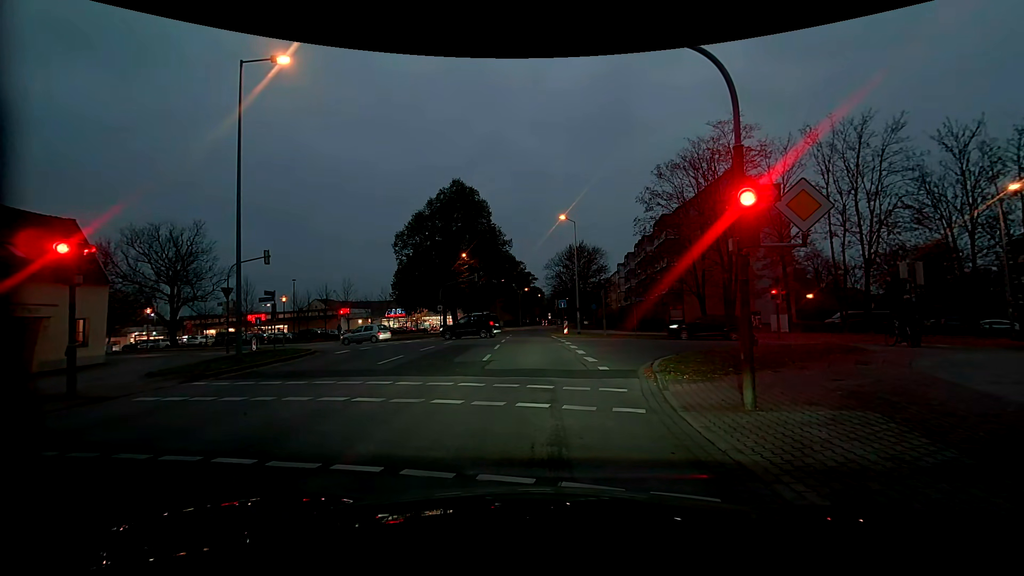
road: residential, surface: asphalt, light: Dusk
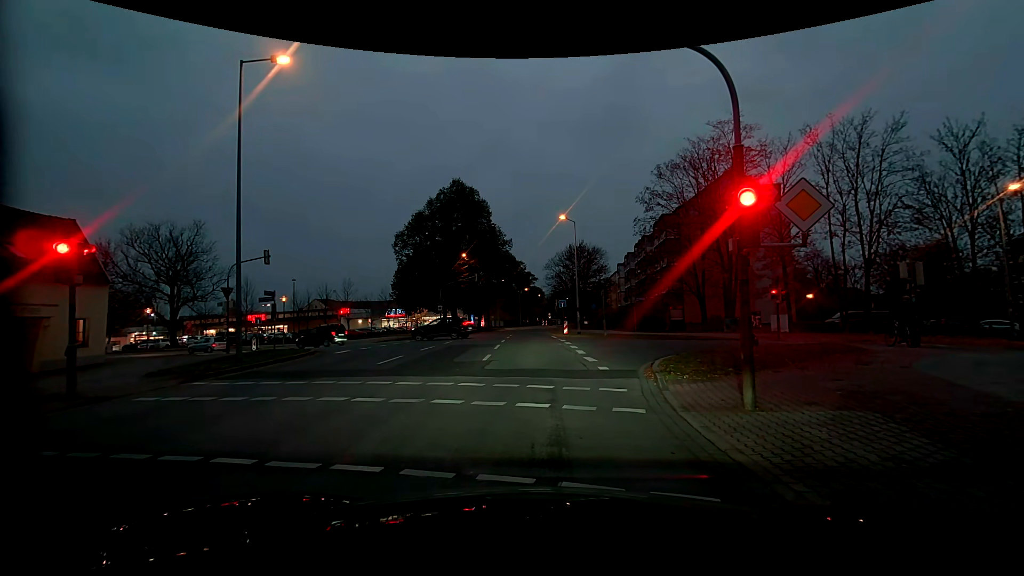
(0.0, 0.0) m; 0°
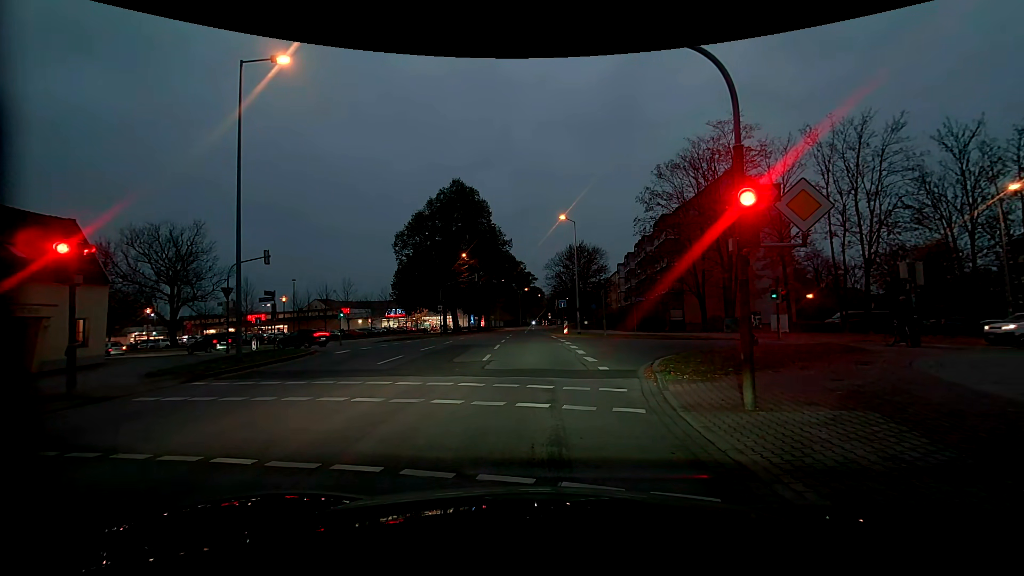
(0.0, 0.0) m; 0°
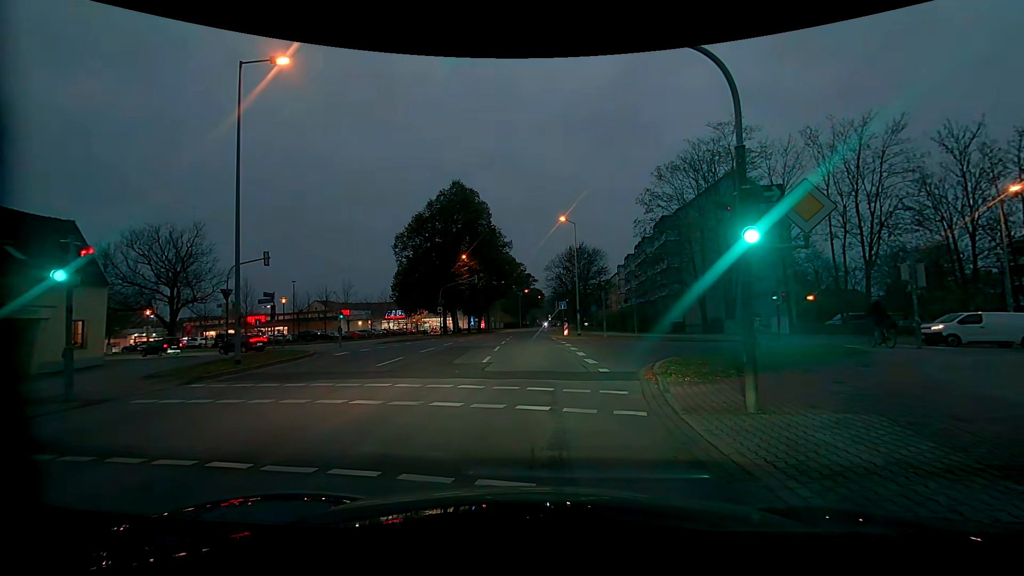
(0.0, +0.1) m; 0°
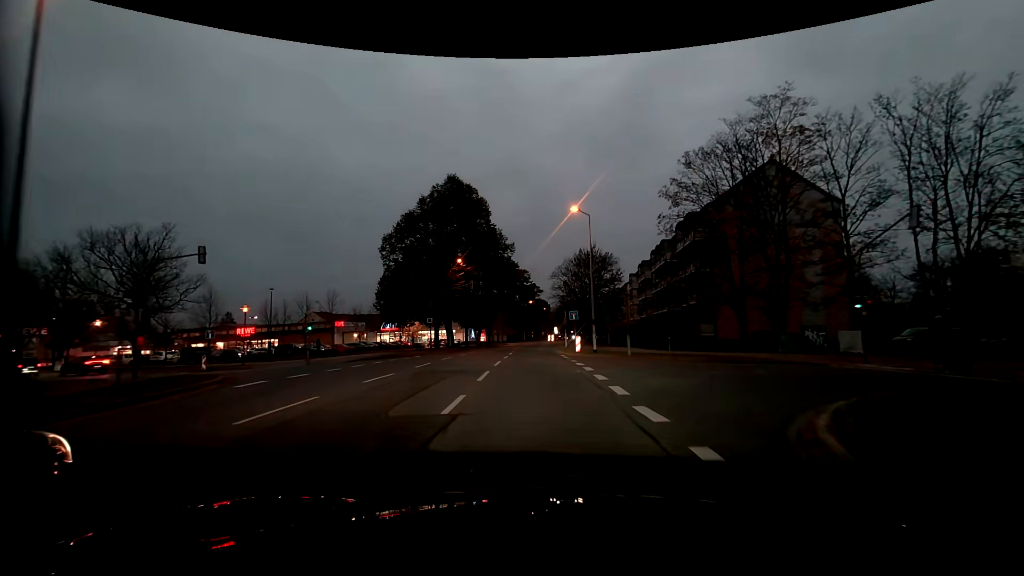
(-0.2, +8.7) m; -1°
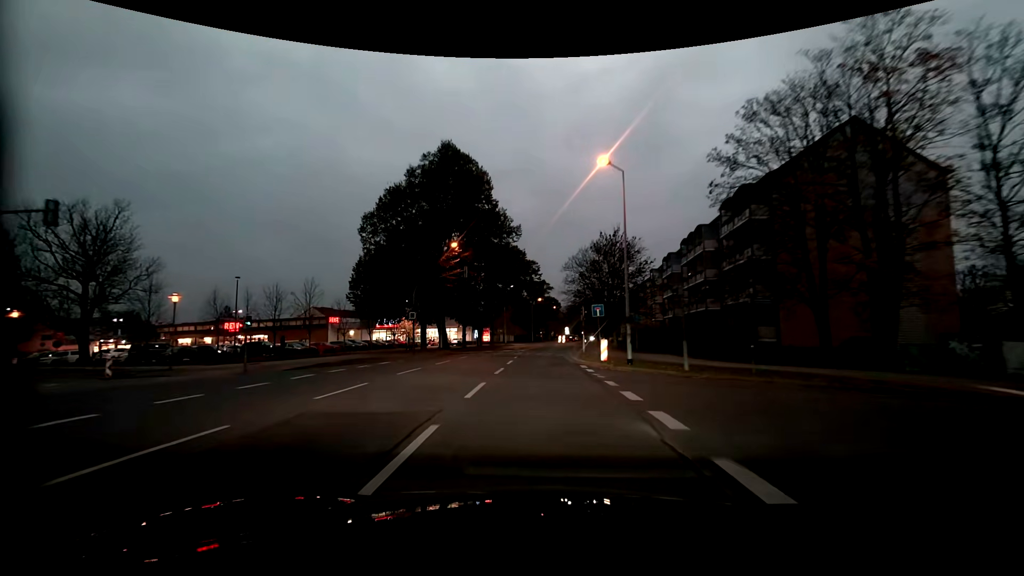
(-0.1, +10.3) m; -1°
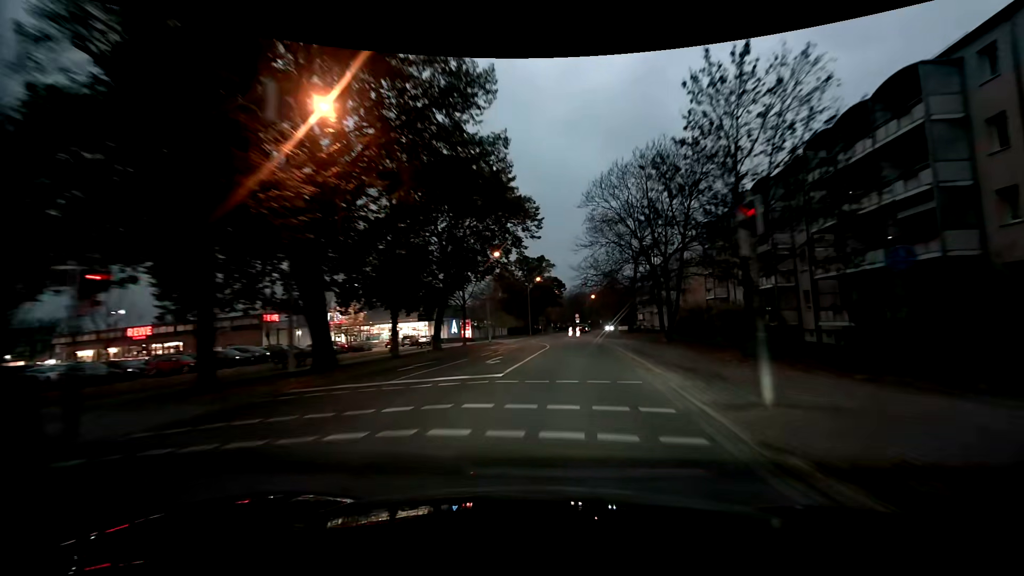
(0.0, +28.3) m; +1°
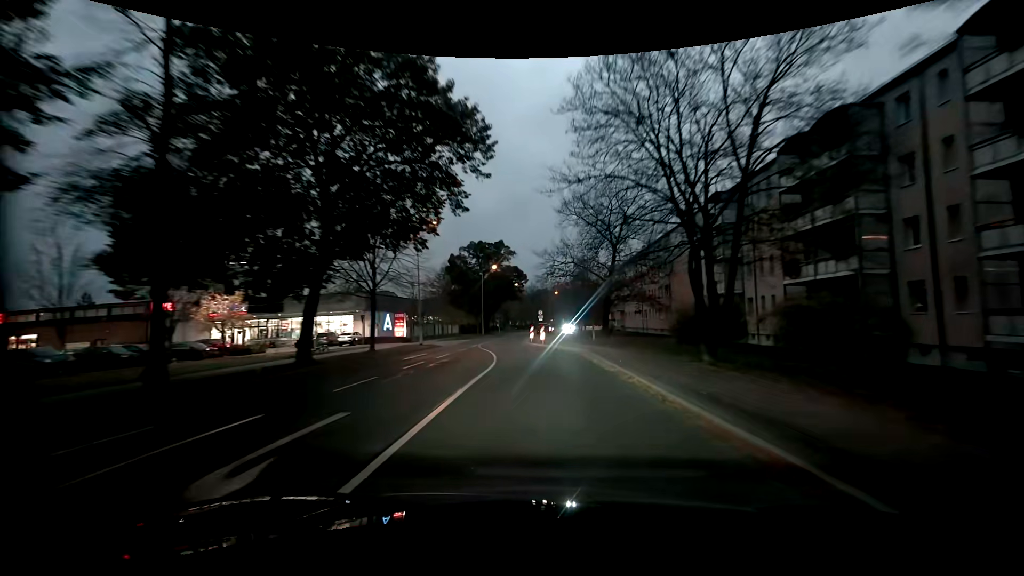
(+0.7, +14.8) m; +5°
